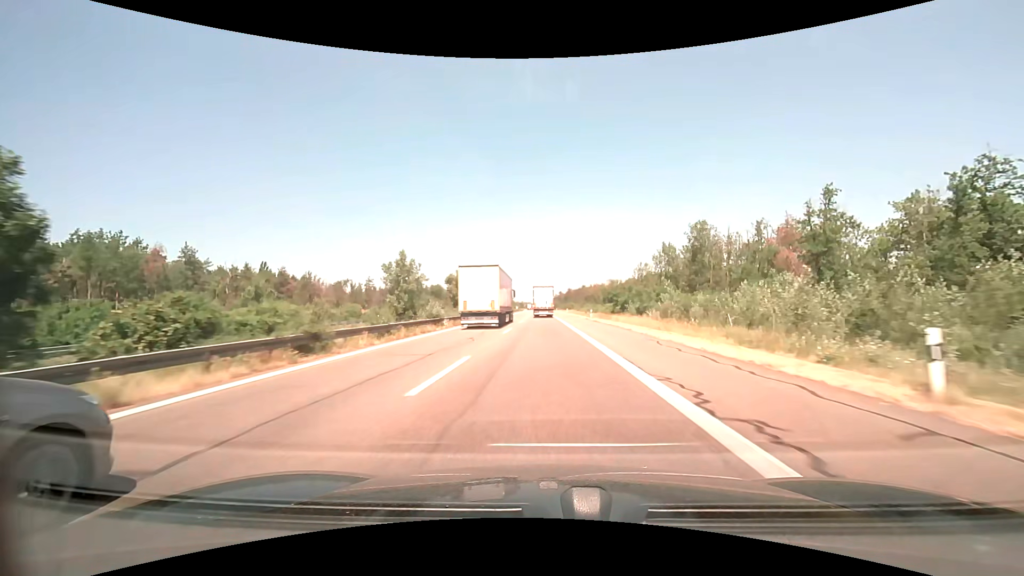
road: motorway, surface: asphalt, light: Day
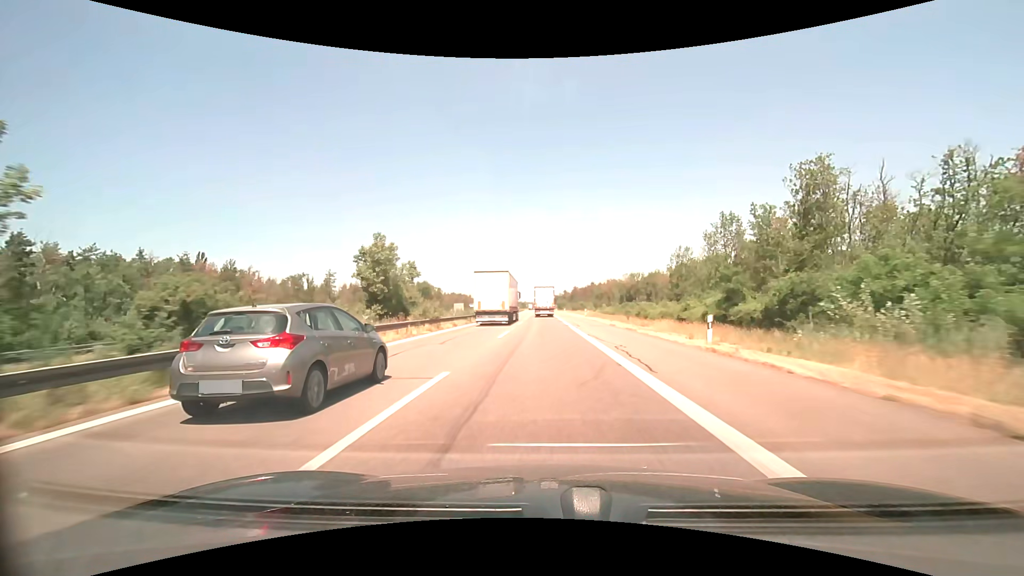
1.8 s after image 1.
(-0.2, +39.6) m; 0°
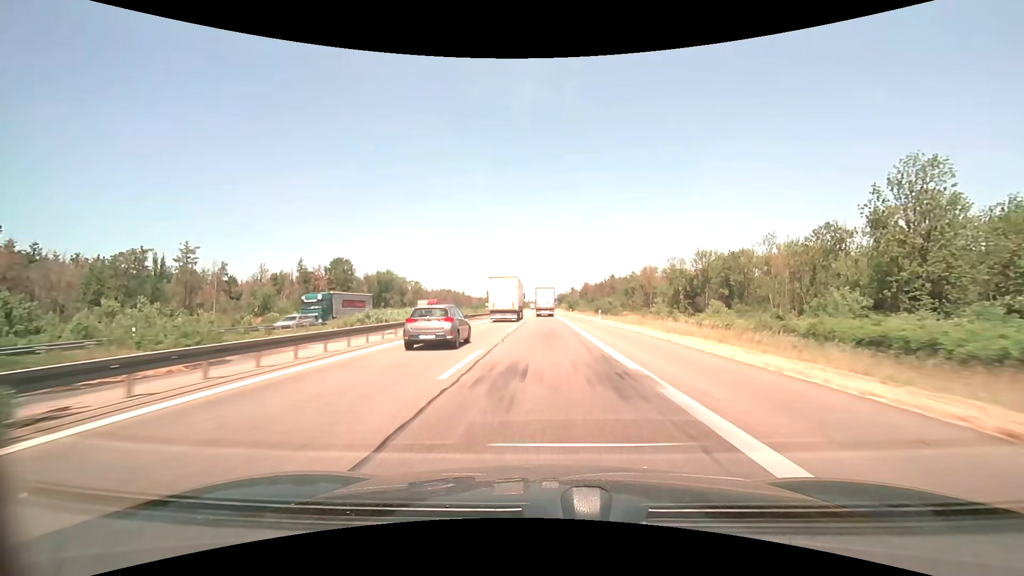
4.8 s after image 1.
(-0.4, +66.9) m; -1°
(0, +10) (0, +20) (0, +30) (0, +40) (0, +50) (0, +60) (0, +70) (0, +80) (0, +90) (0, +100) m
